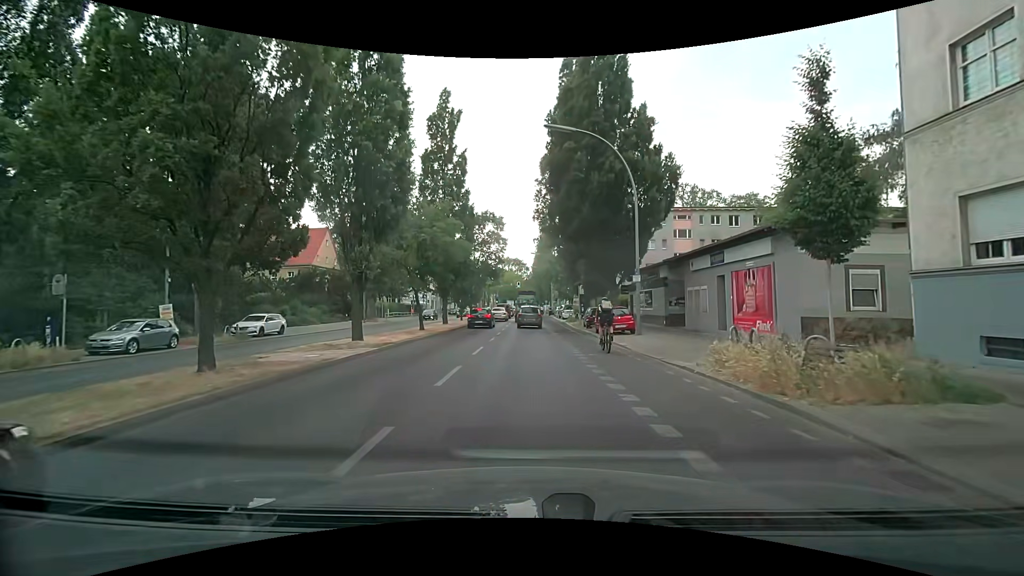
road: secondary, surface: asphalt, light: Day
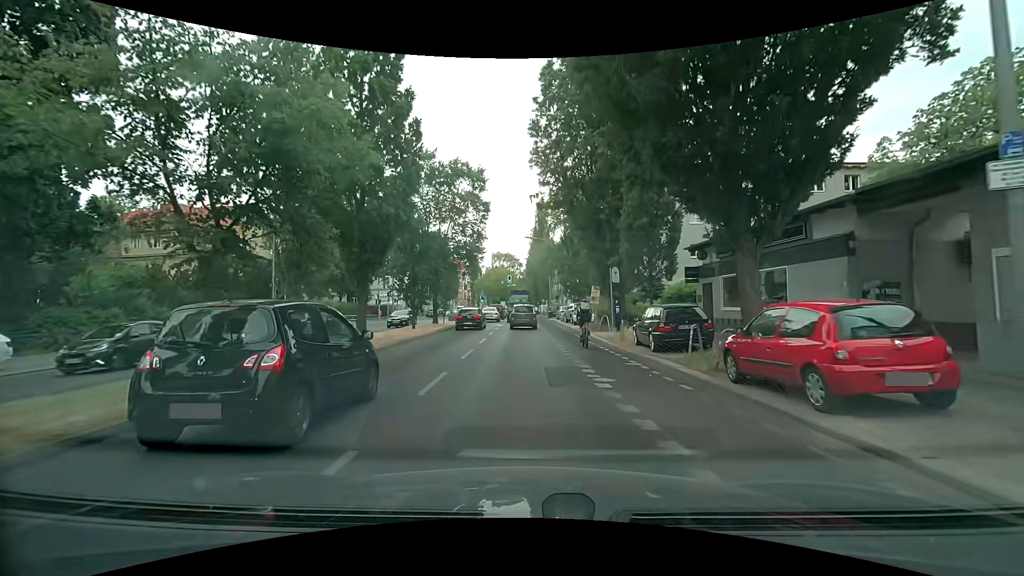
(+0.4, +19.0) m; +2°
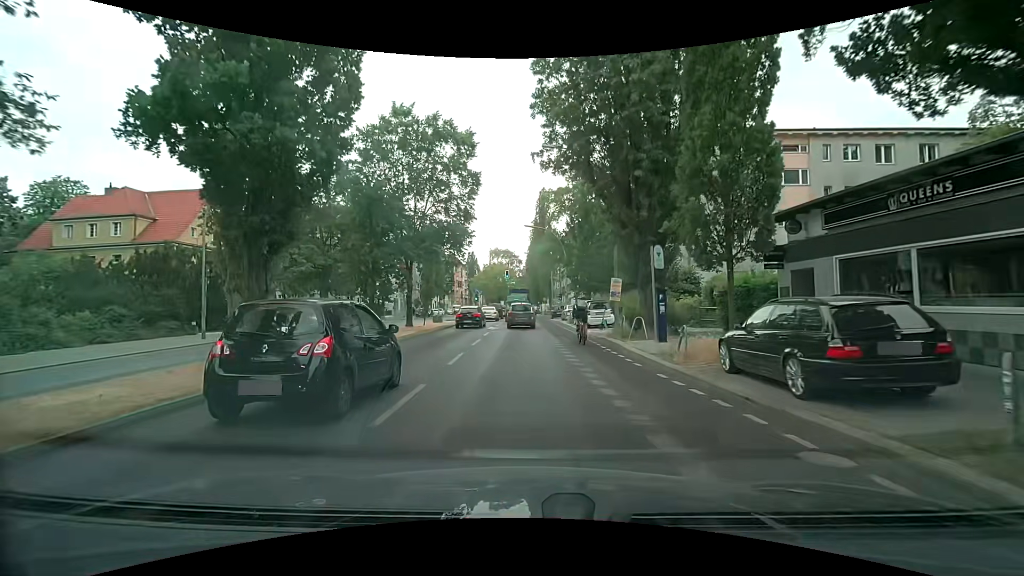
(-0.1, +8.2) m; -1°
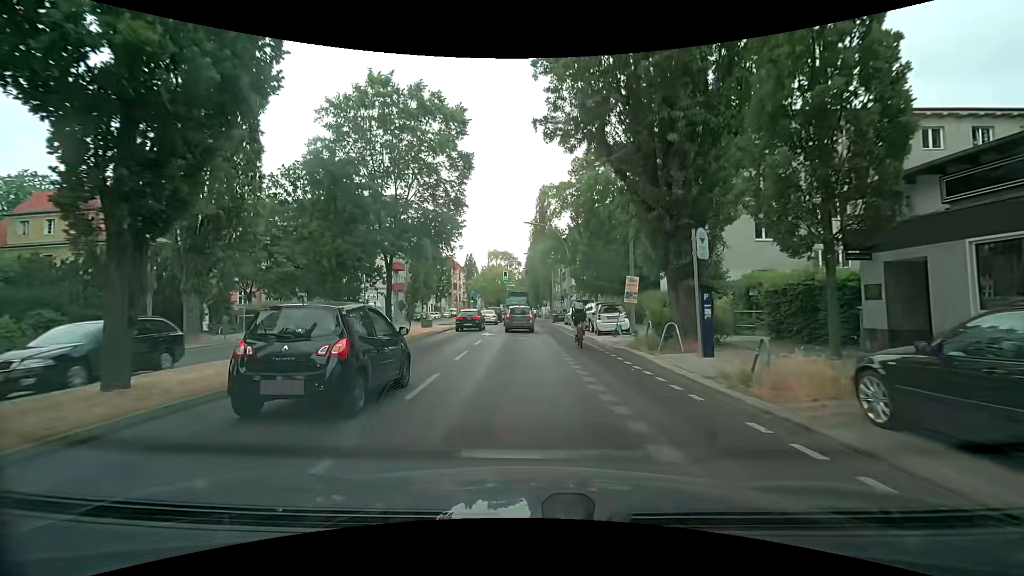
(0.0, +4.2) m; +1°
